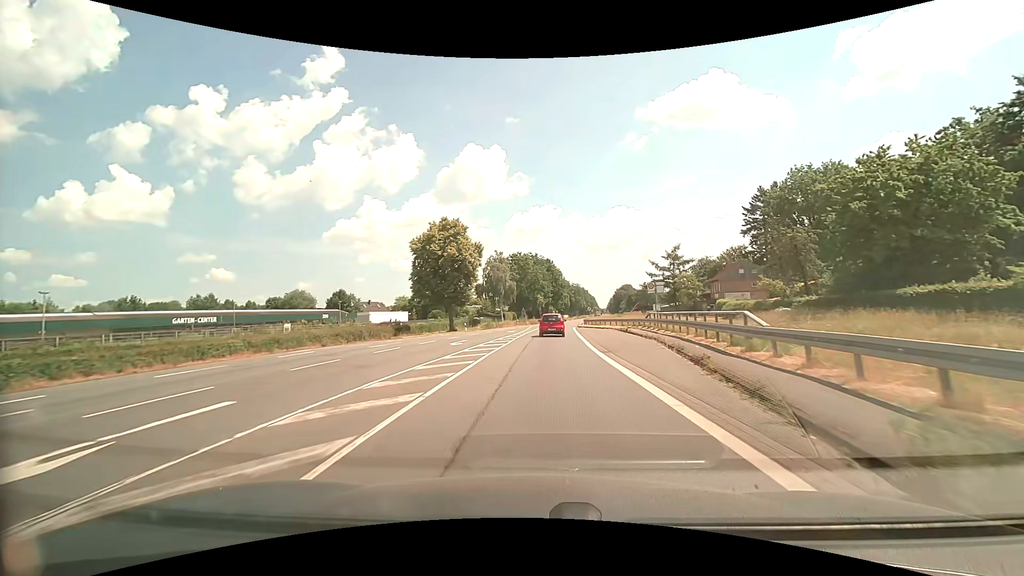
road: primary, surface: asphalt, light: Day
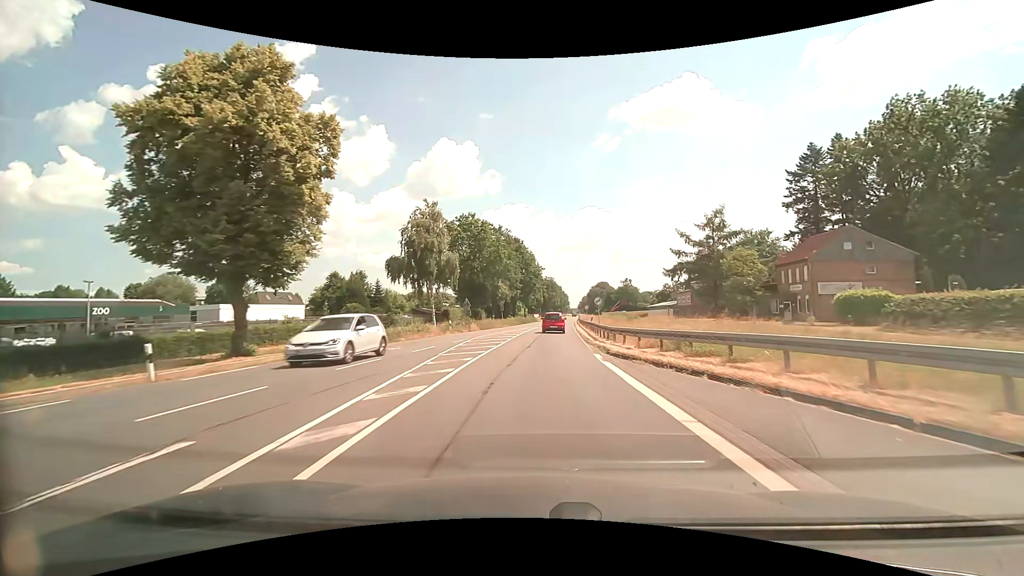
(+1.2, +42.5) m; +3°
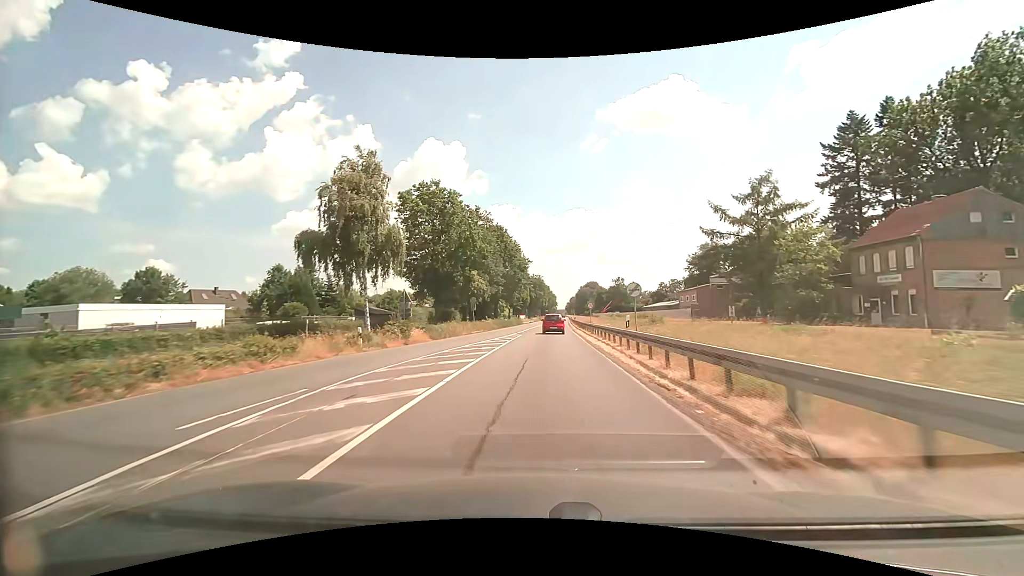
(+0.2, +18.5) m; +1°
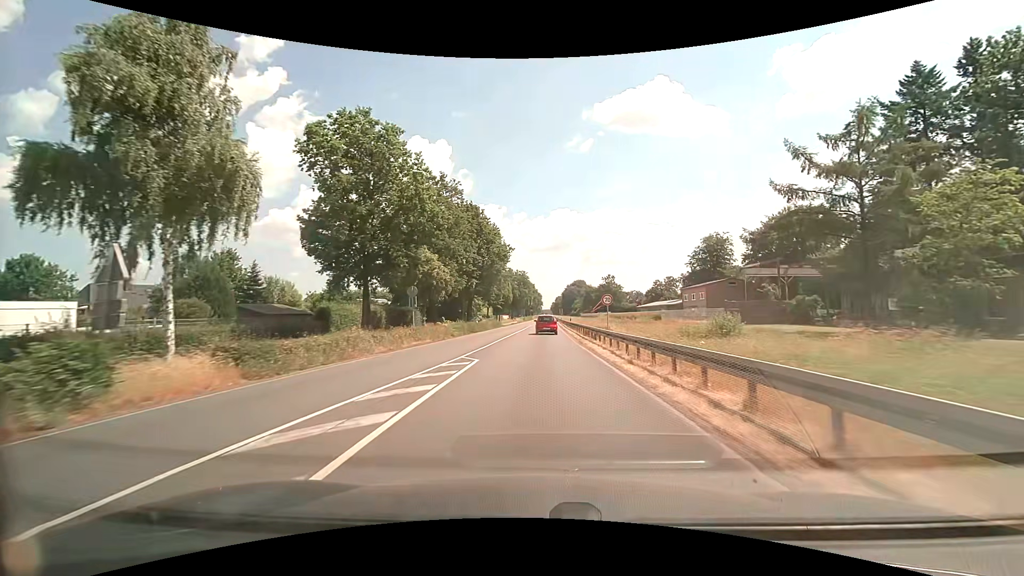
(+0.4, +19.2) m; +2°
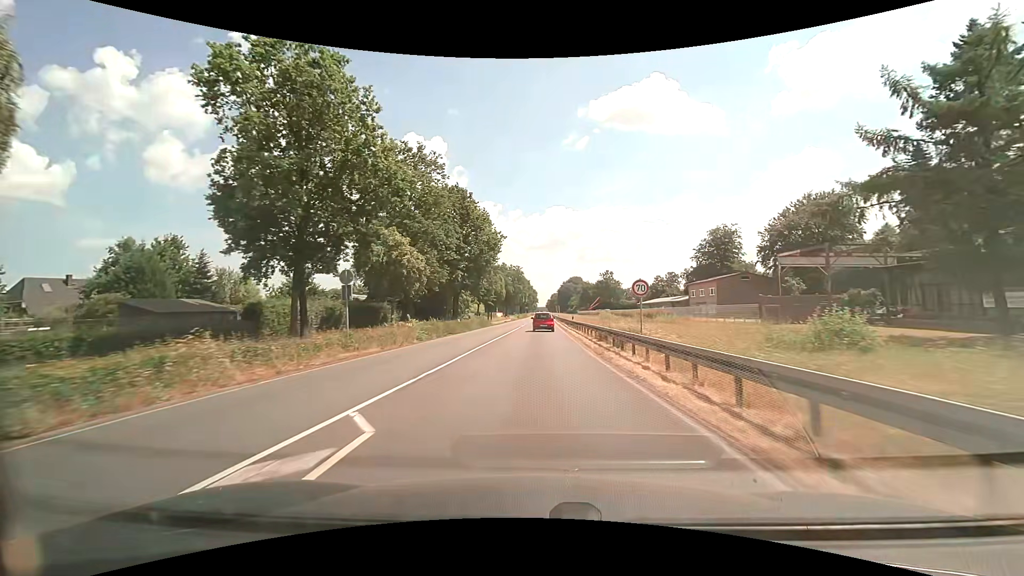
(+0.1, +9.8) m; +1°
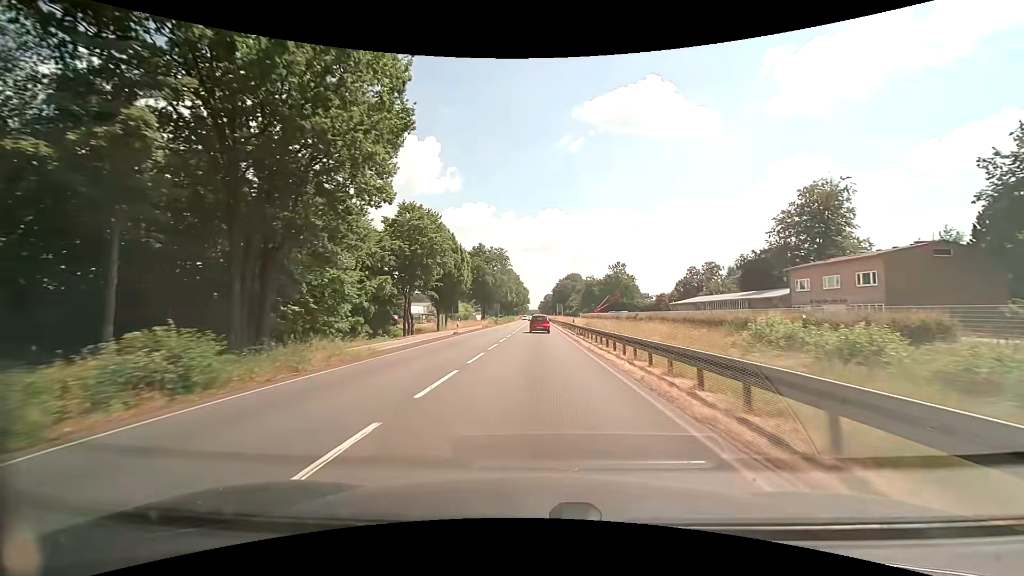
(+0.5, +50.9) m; +1°
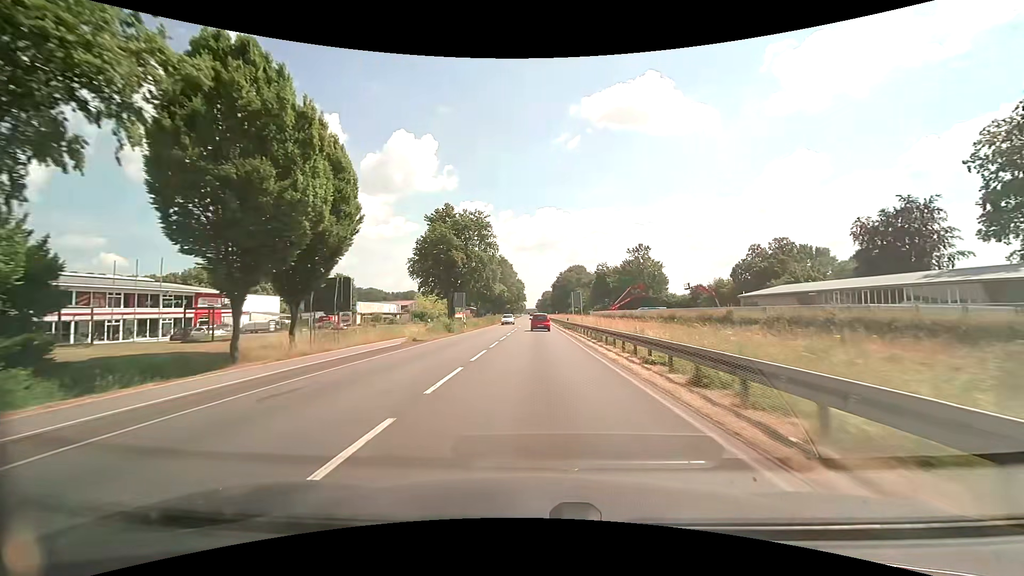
(+0.1, +41.9) m; 0°
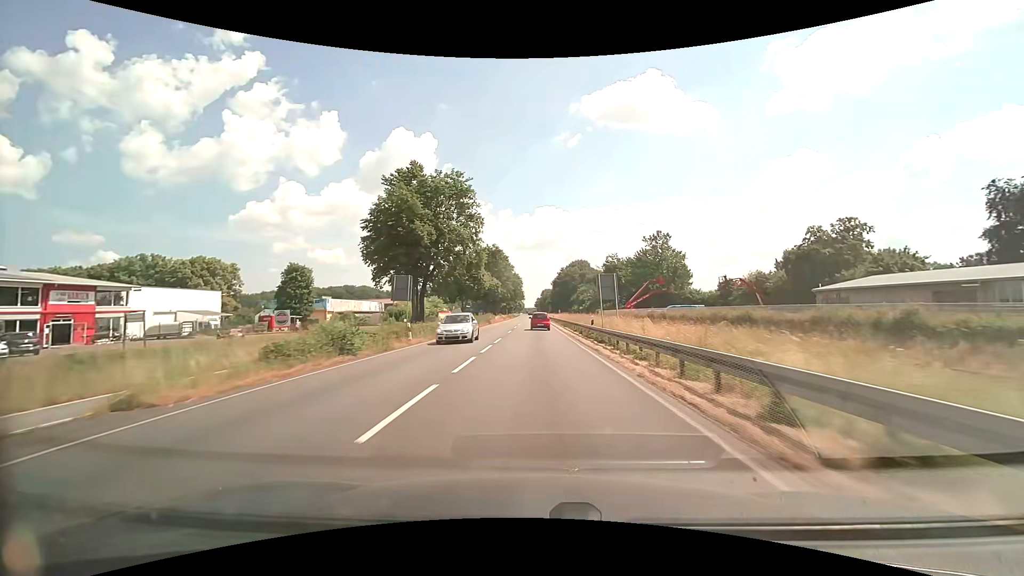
(0.0, +21.2) m; 0°
(0, +10) (0, +20) (0, +30) (0, +40) (0, +50) (0, +60) (0, +70) (0, +80) (0, +90) (0, +100) m
